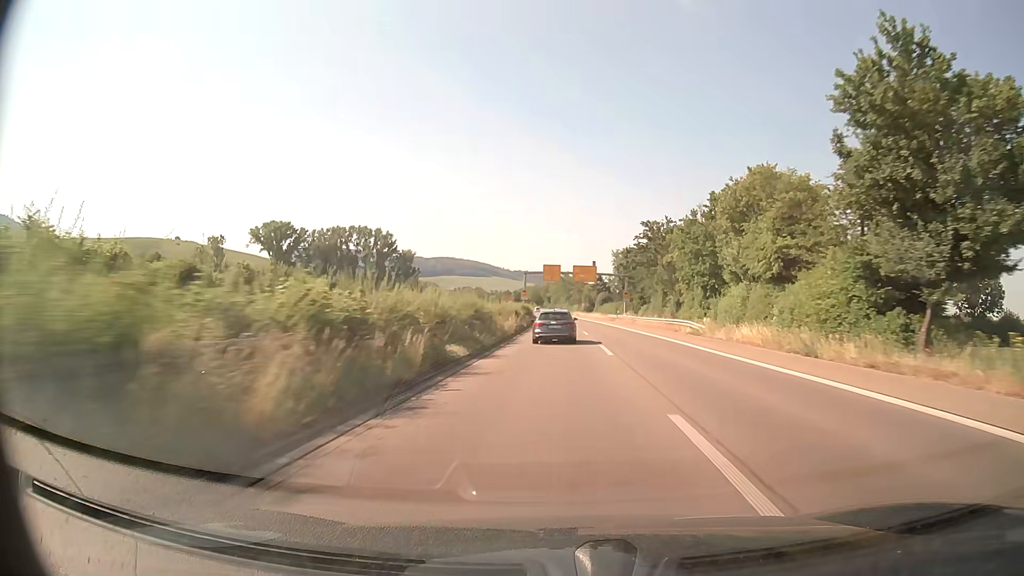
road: trunk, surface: asphalt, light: Day
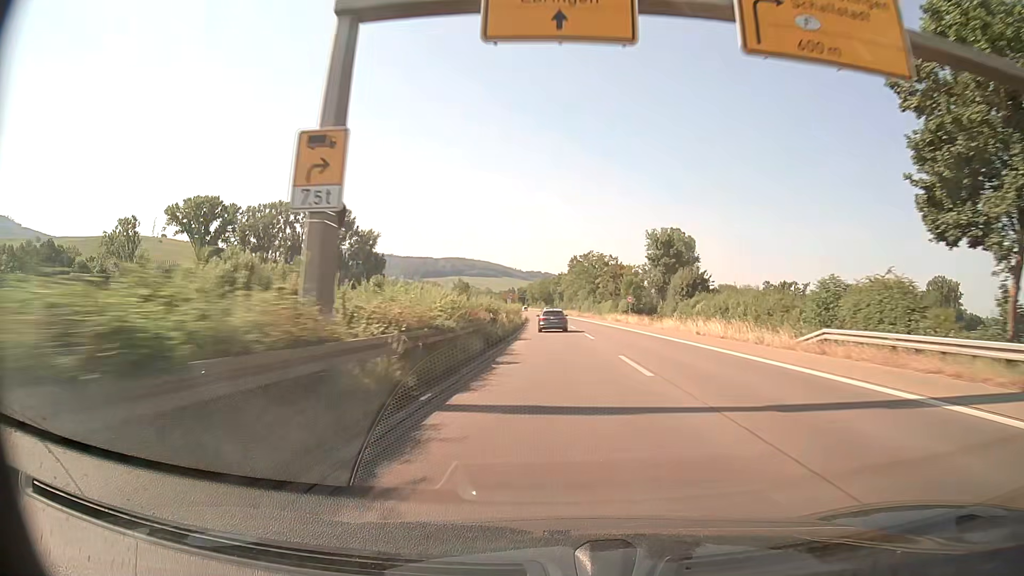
(-0.4, +78.9) m; -1°
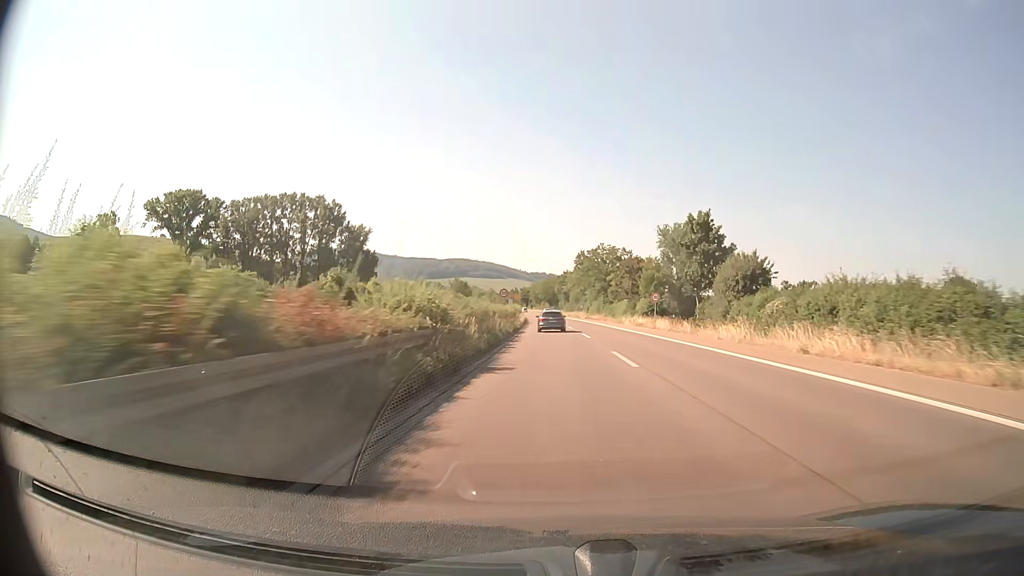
(-0.1, +15.7) m; -1°
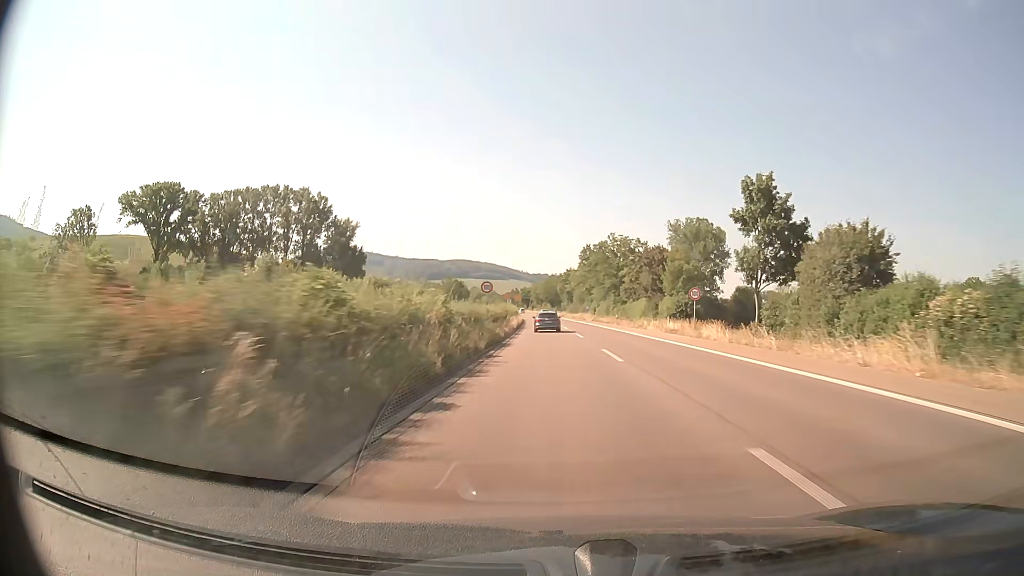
(0.0, +15.6) m; 0°
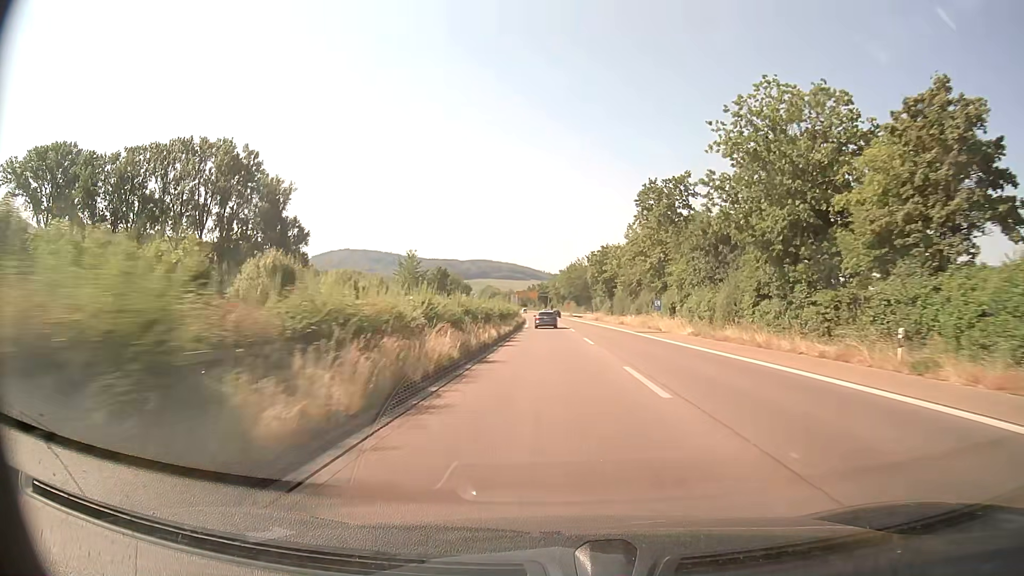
(-0.9, +61.9) m; -2°
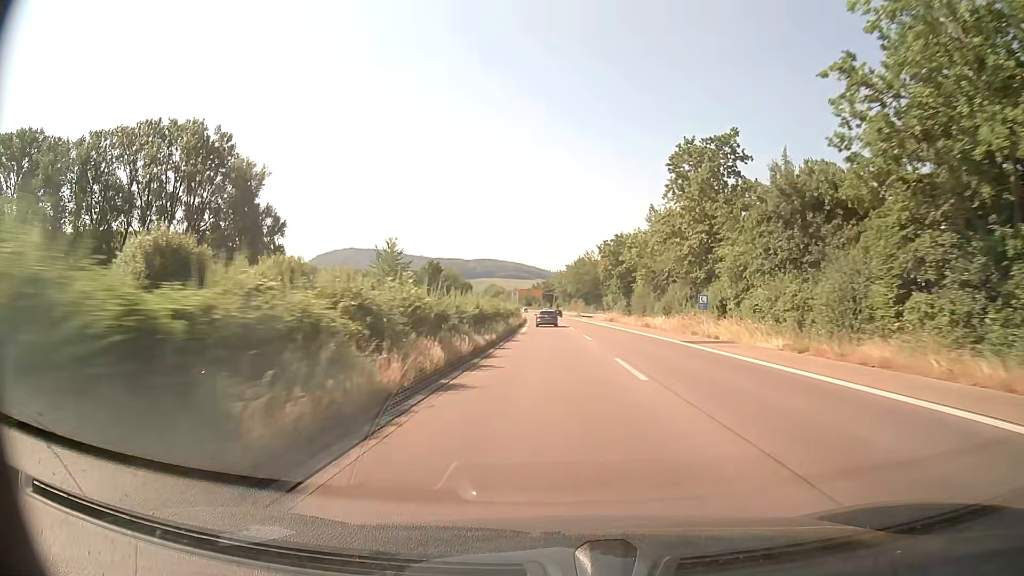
(0.0, +15.3) m; 0°
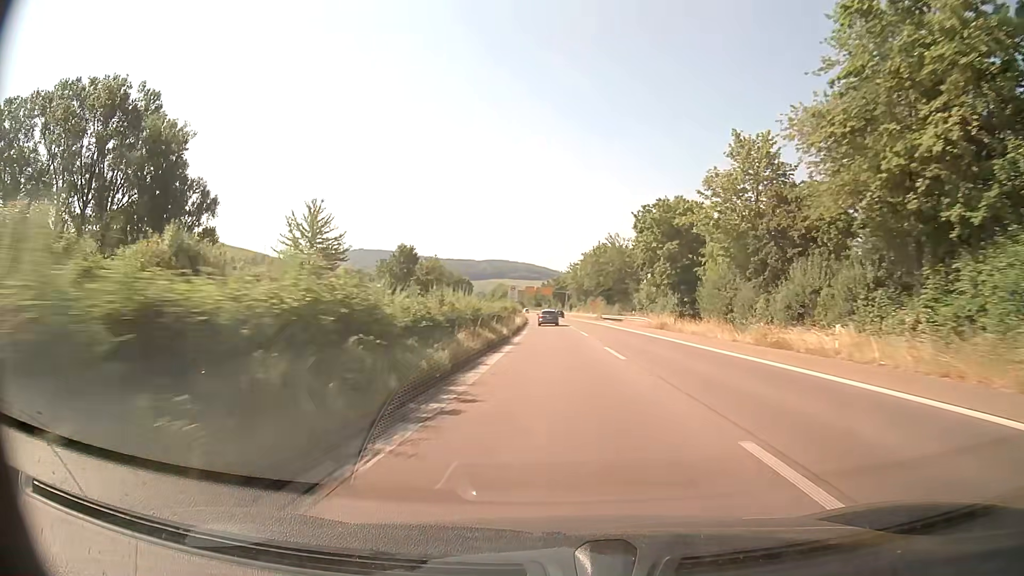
(-0.3, +30.3) m; -1°
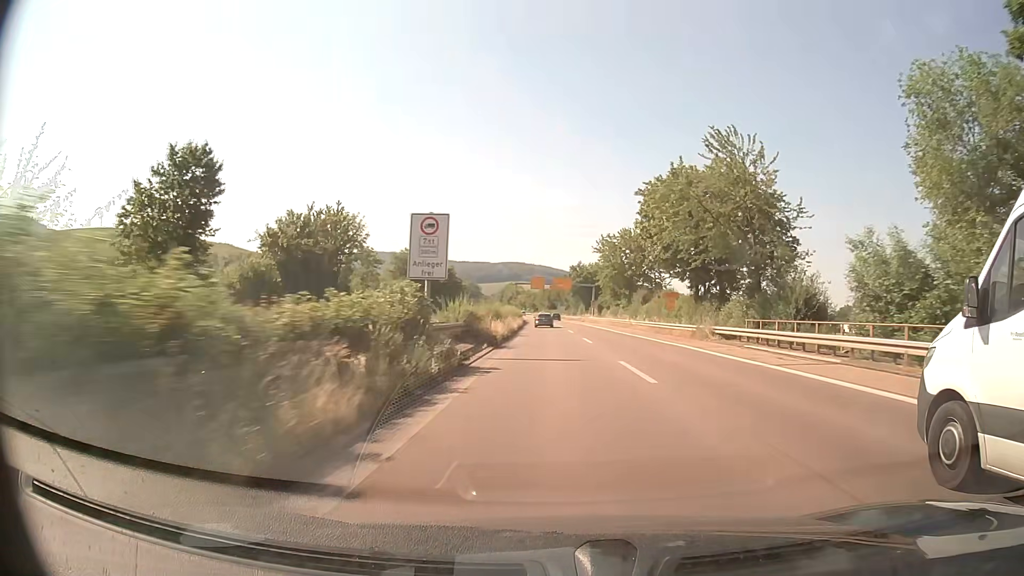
(-0.7, +60.0) m; -1°
(0, +10) (0, +20) (0, +30) (0, +40) (-1, +50) (-1, +60) (-1, +70) (-2, +80) (-2, +90) (-2, +100) m
